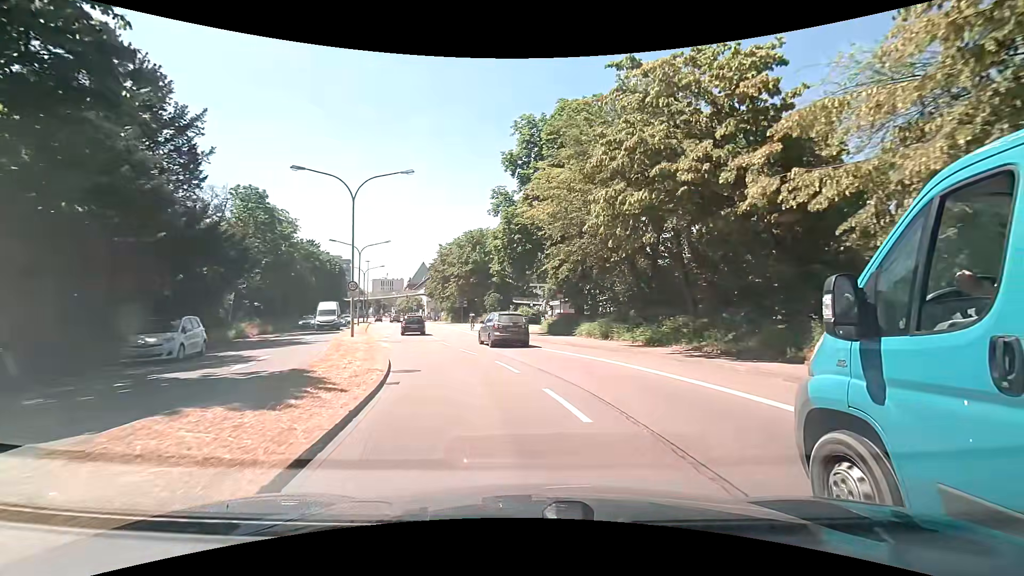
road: primary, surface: asphalt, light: Day
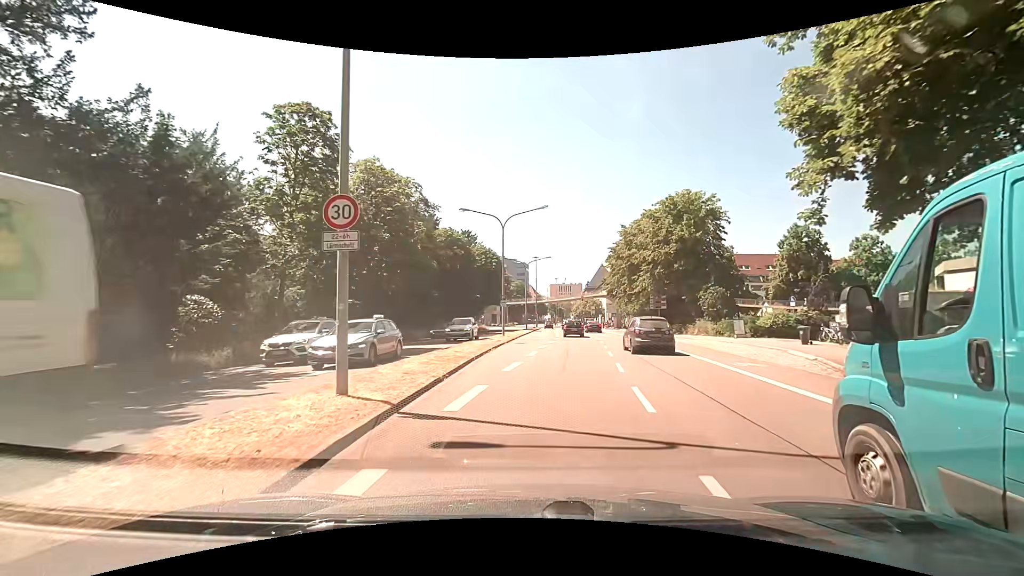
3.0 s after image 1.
(-4.0, +22.2) m; -20°
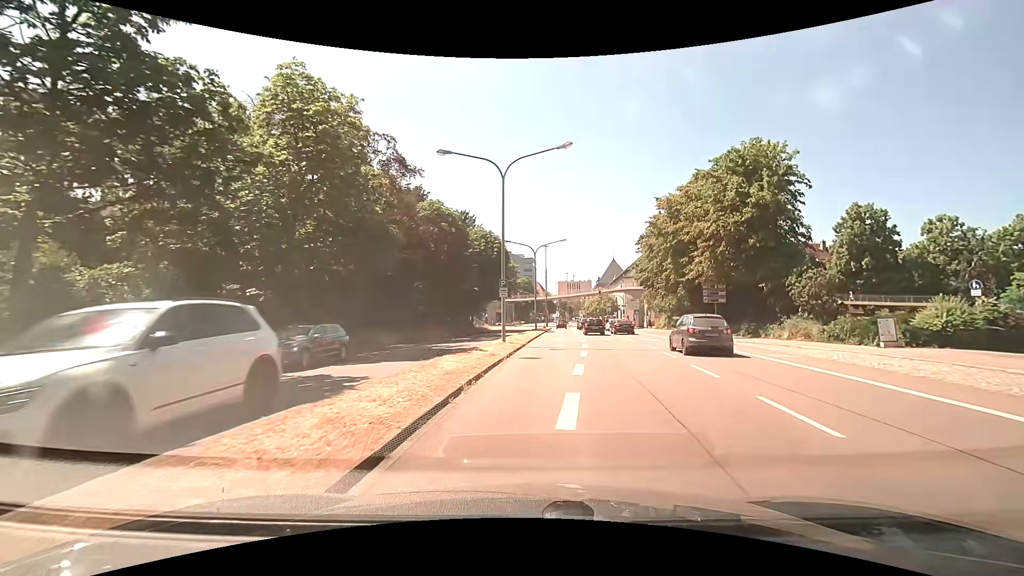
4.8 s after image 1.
(-0.4, +13.4) m; -1°
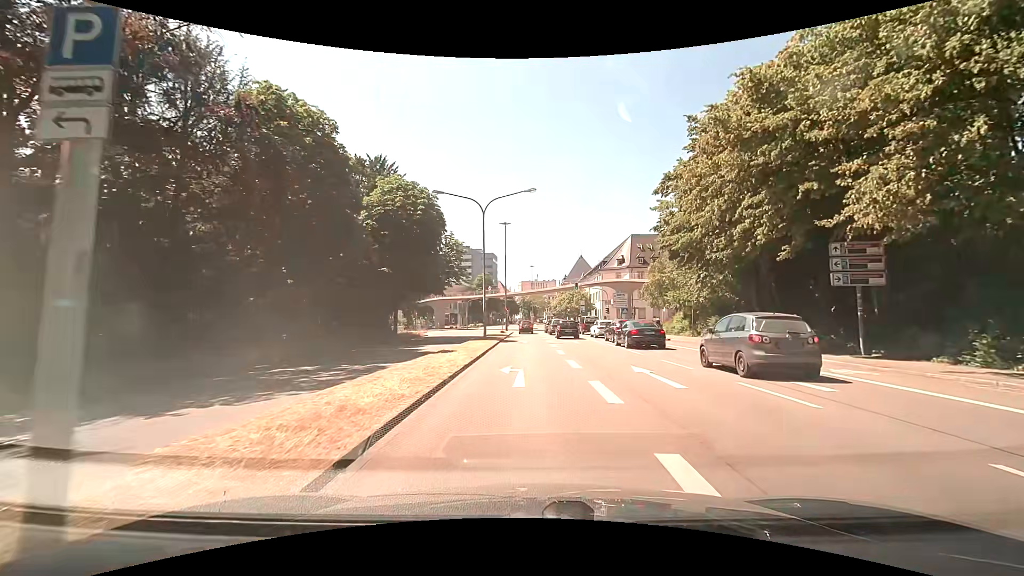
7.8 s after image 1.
(+1.2, +22.1) m; +5°
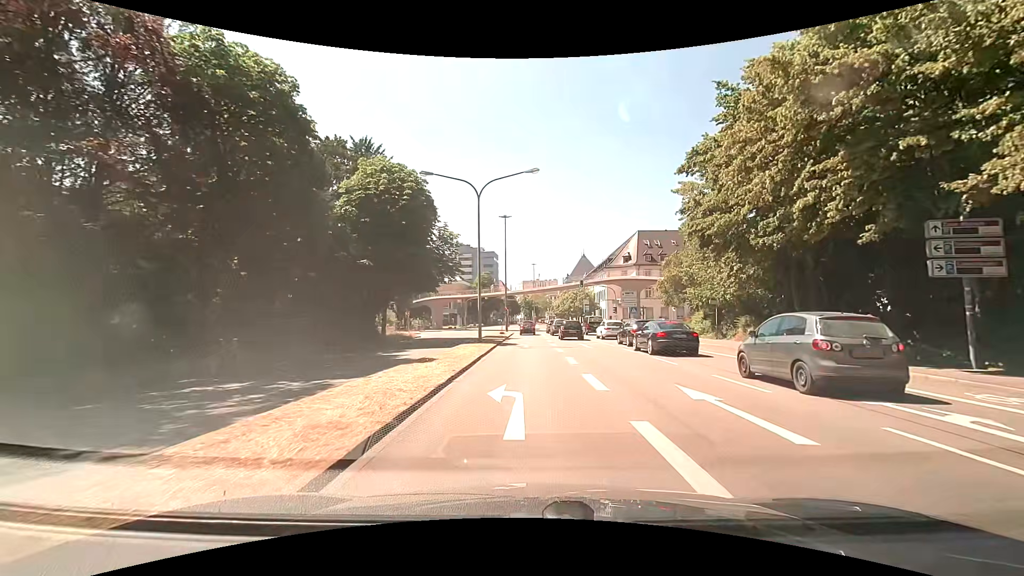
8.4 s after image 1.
(0.0, +4.4) m; -1°
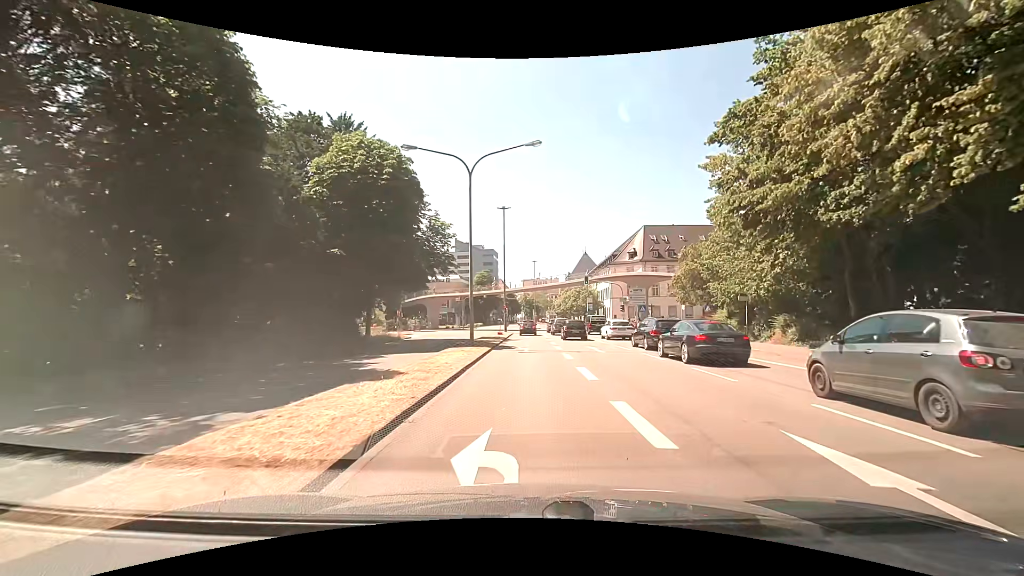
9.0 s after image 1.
(0.0, +4.4) m; 0°
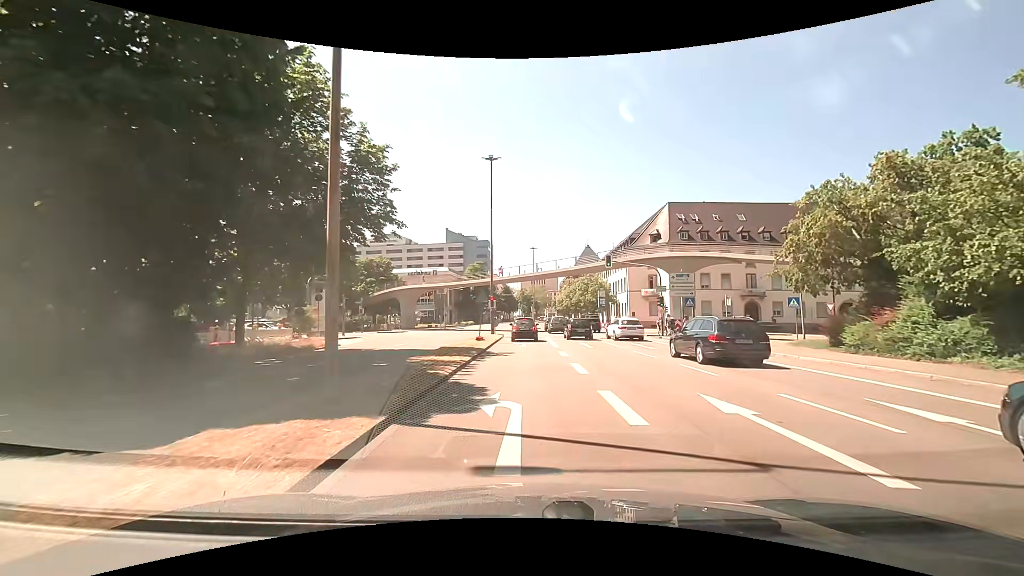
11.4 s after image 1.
(+0.1, +16.9) m; 0°
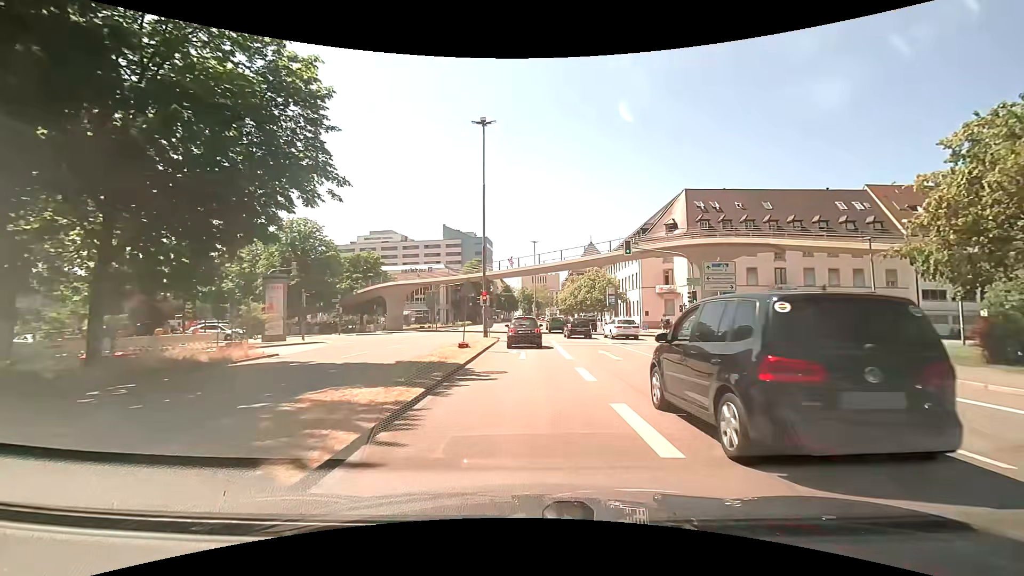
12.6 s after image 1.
(+0.1, +7.3) m; 0°
(0, +10) (0, +20) (0, +30) (-1, +40) (-4, +49) (-11, +56) (-21, +58) (-31, +59) (-41, +59) (-51, +60) m
